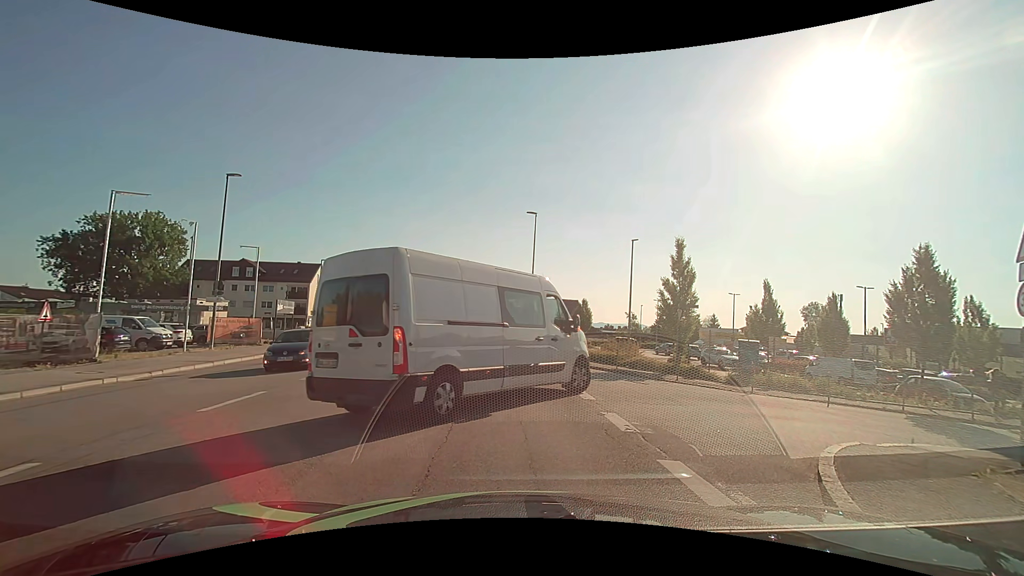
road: tertiary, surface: asphalt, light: Day
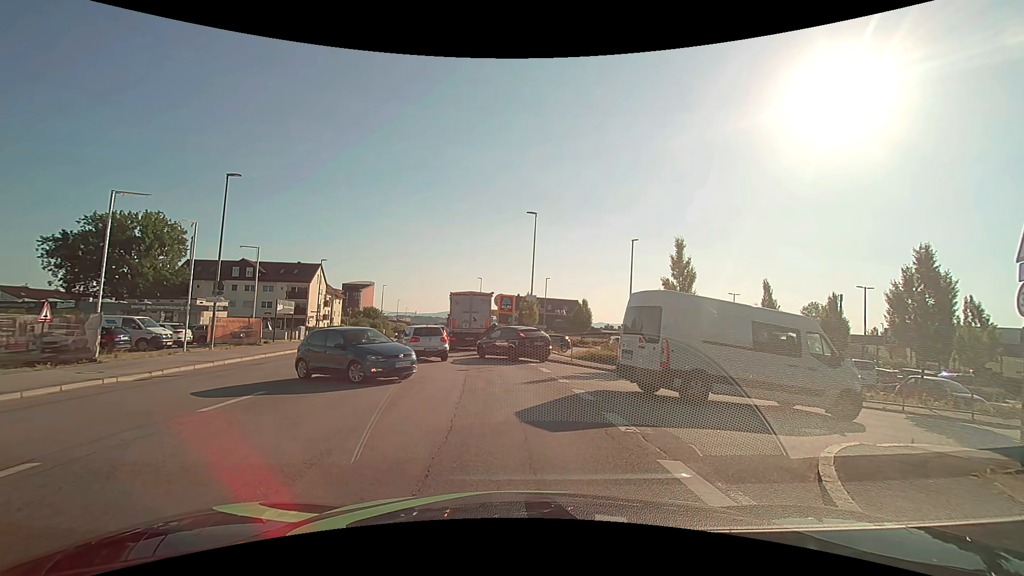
(0.0, 0.0) m; 0°
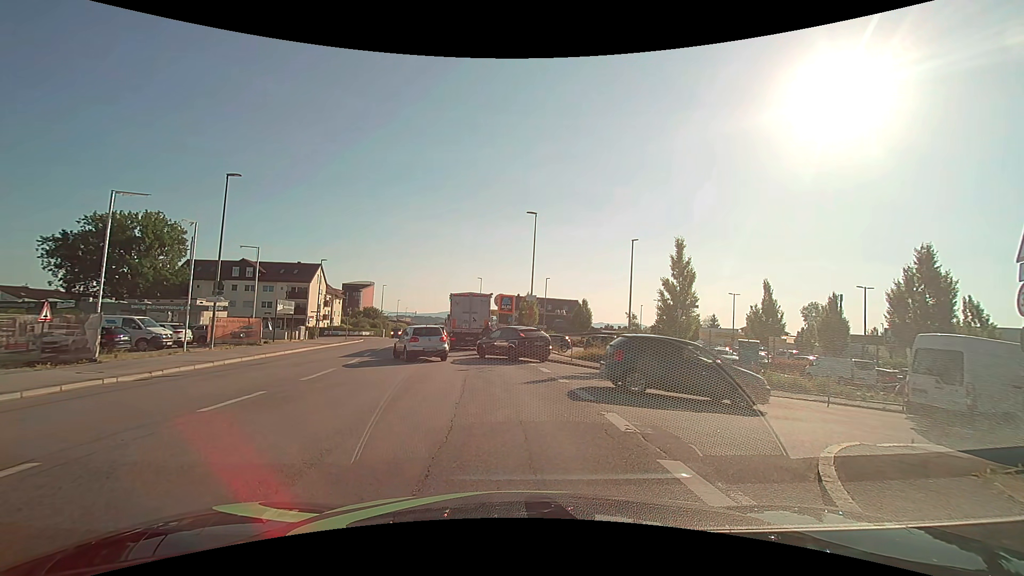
(0.0, 0.0) m; 0°
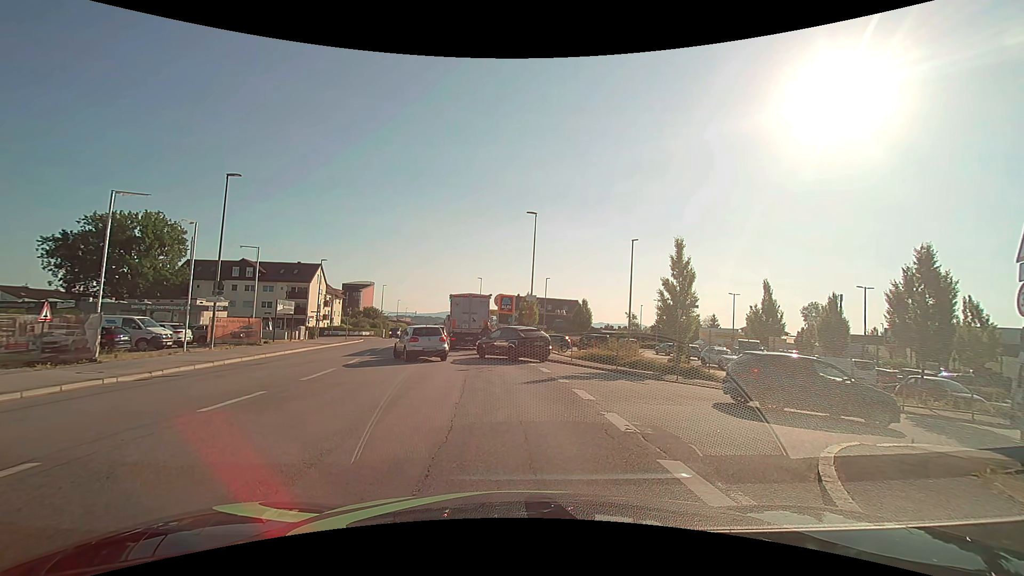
(0.0, 0.0) m; 0°
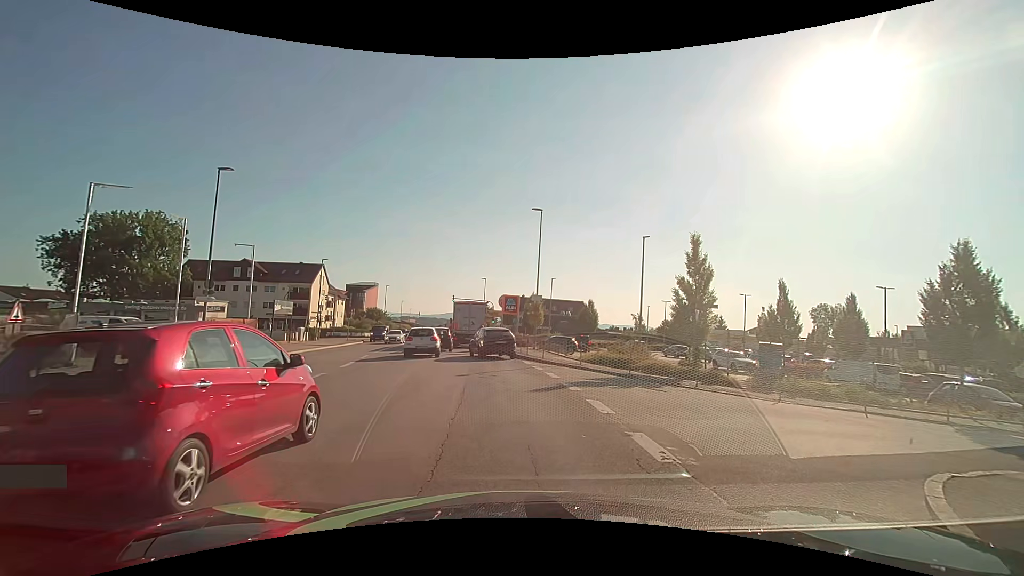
(0.0, +1.6) m; -1°
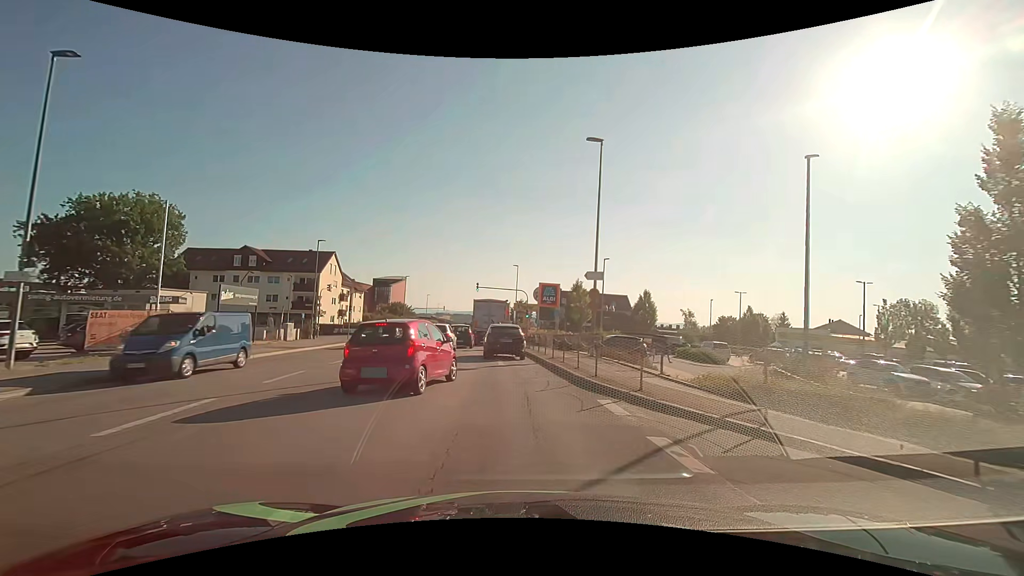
(-0.4, +13.2) m; -4°
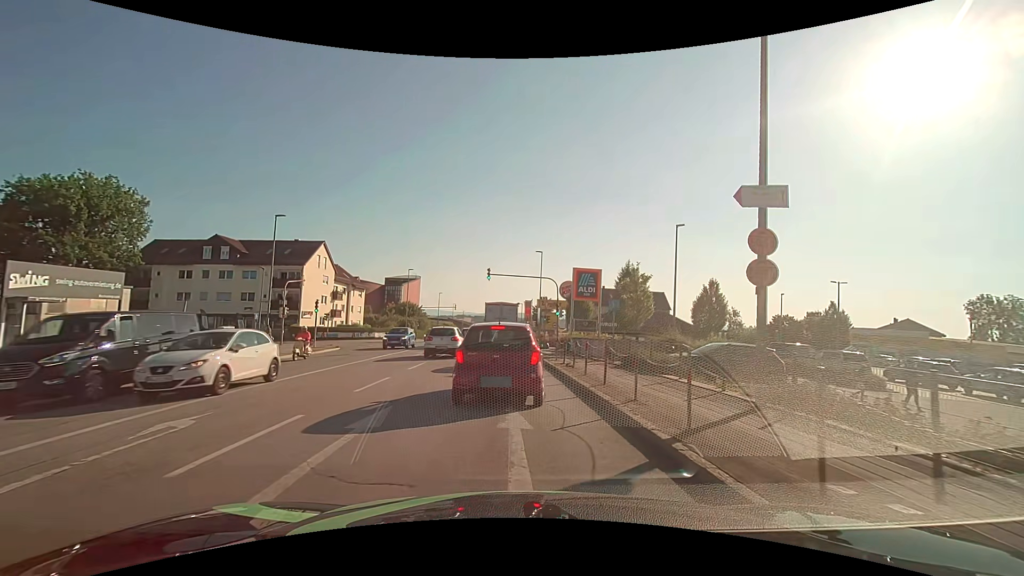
(-0.3, +13.7) m; -2°
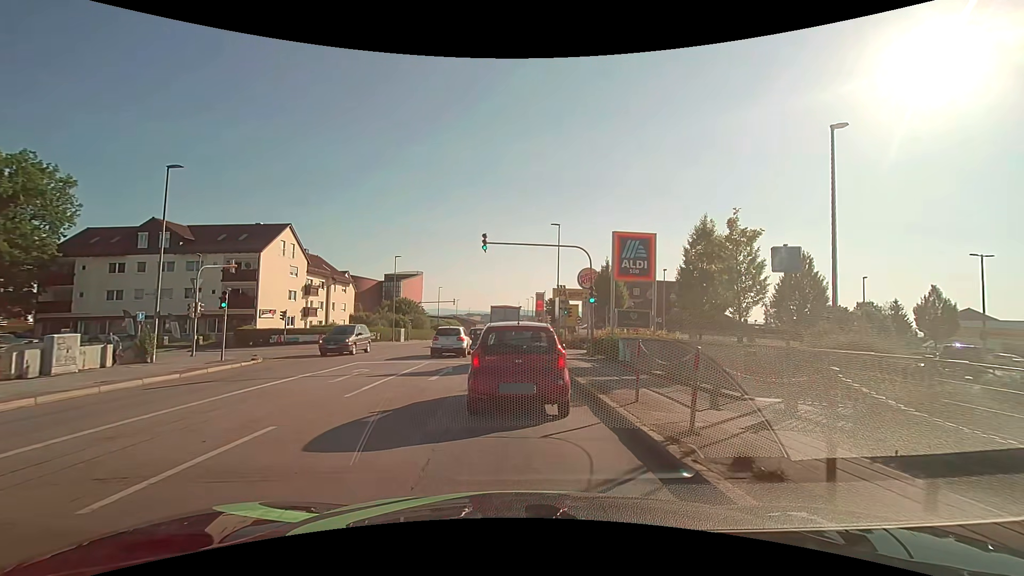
(-0.2, +12.9) m; -2°
(0, +10) (0, +20) (0, +30) (0, +40) (-1, +50) (-1, +60) (-1, +70) (-1, +80) (-1, +90) (-1, +100) m
